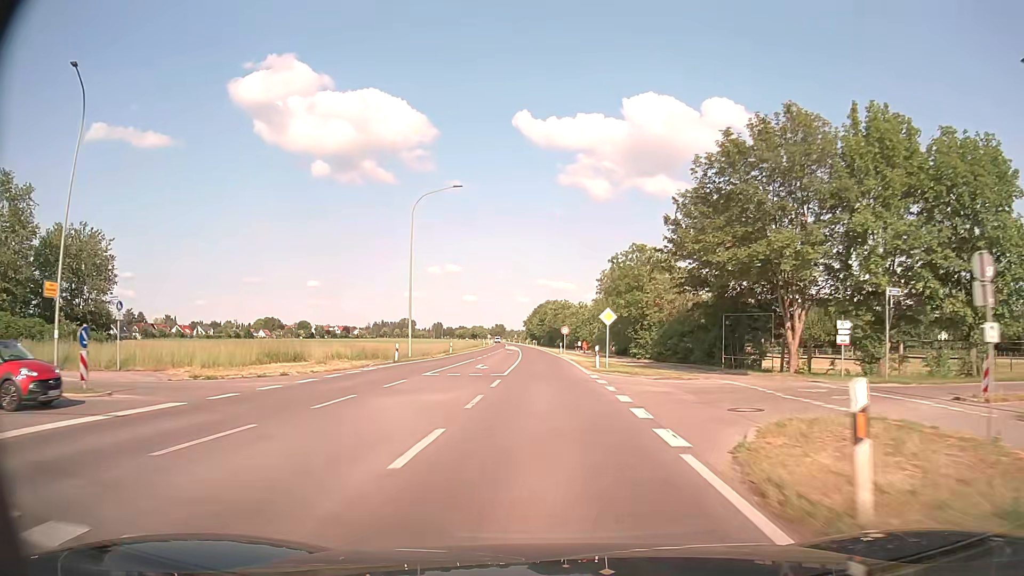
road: primary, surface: asphalt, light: Day
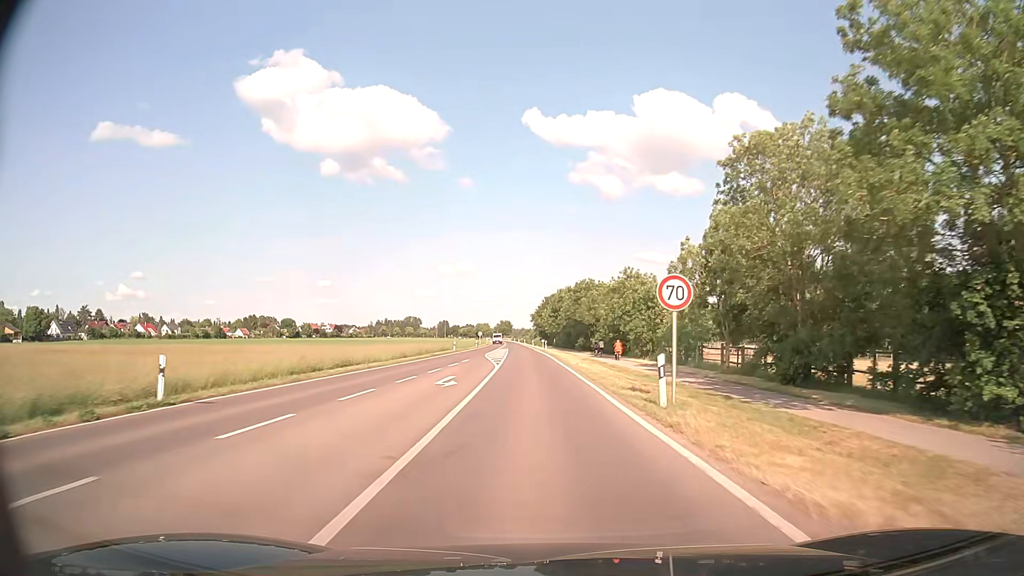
(-0.5, +52.5) m; -1°
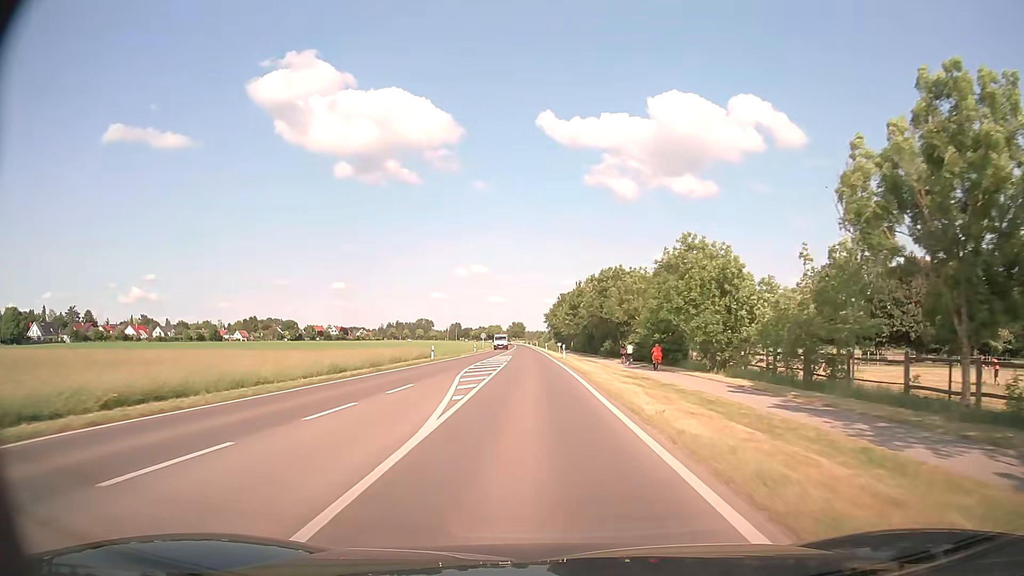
(-0.2, +21.2) m; -1°
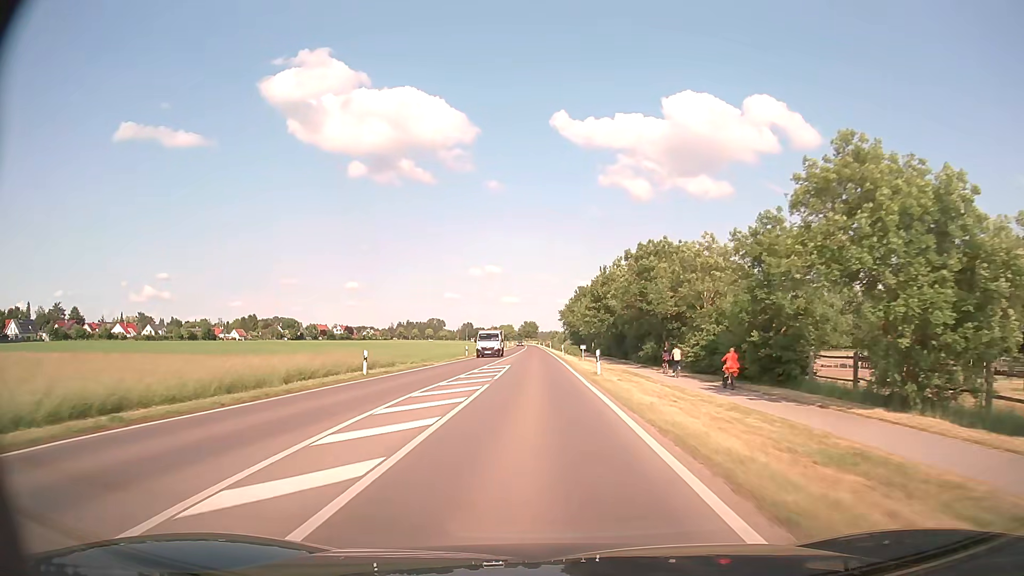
(-0.3, +21.3) m; -1°
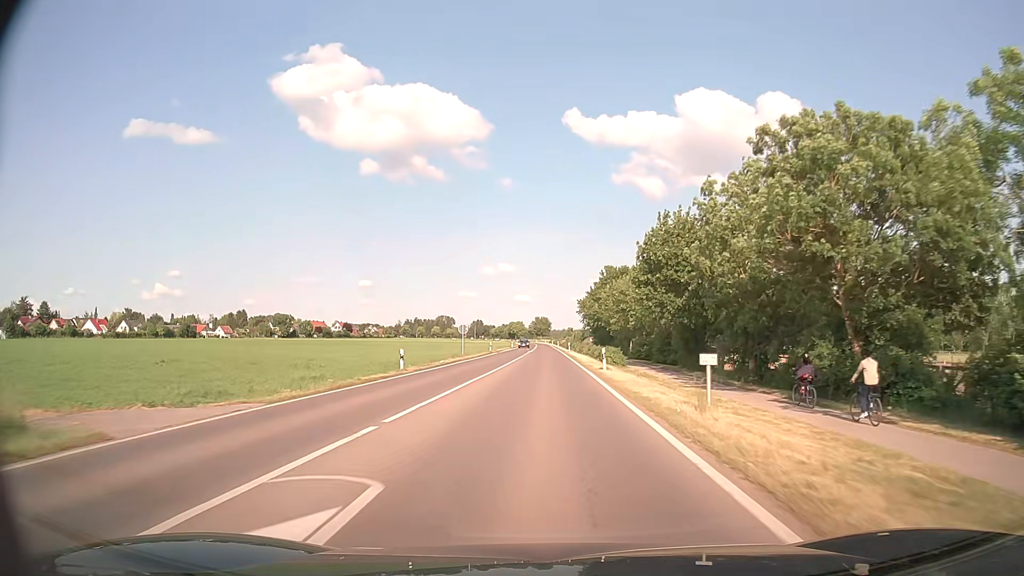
(-0.4, +32.1) m; -1°
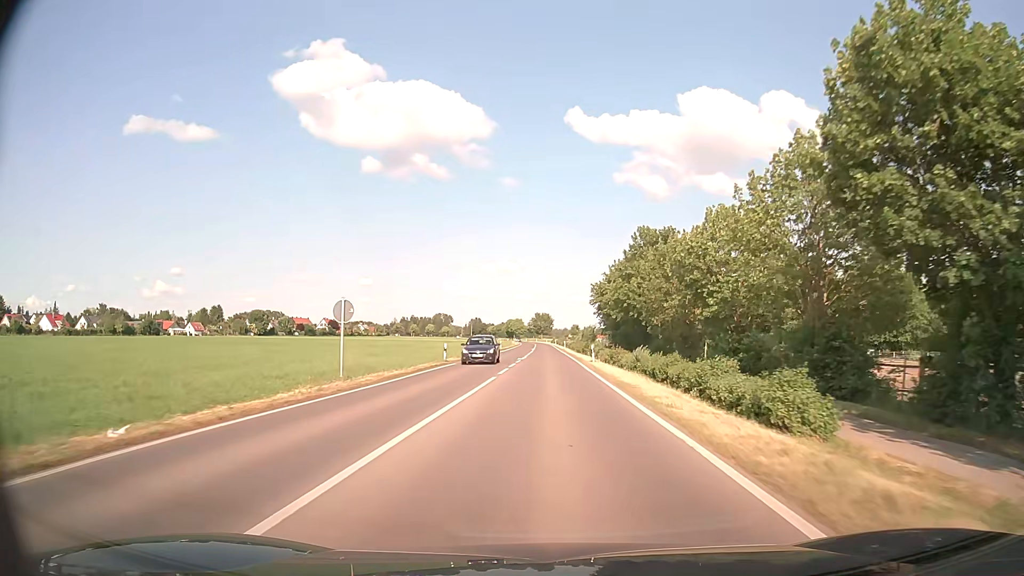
(0.0, +32.3) m; 0°
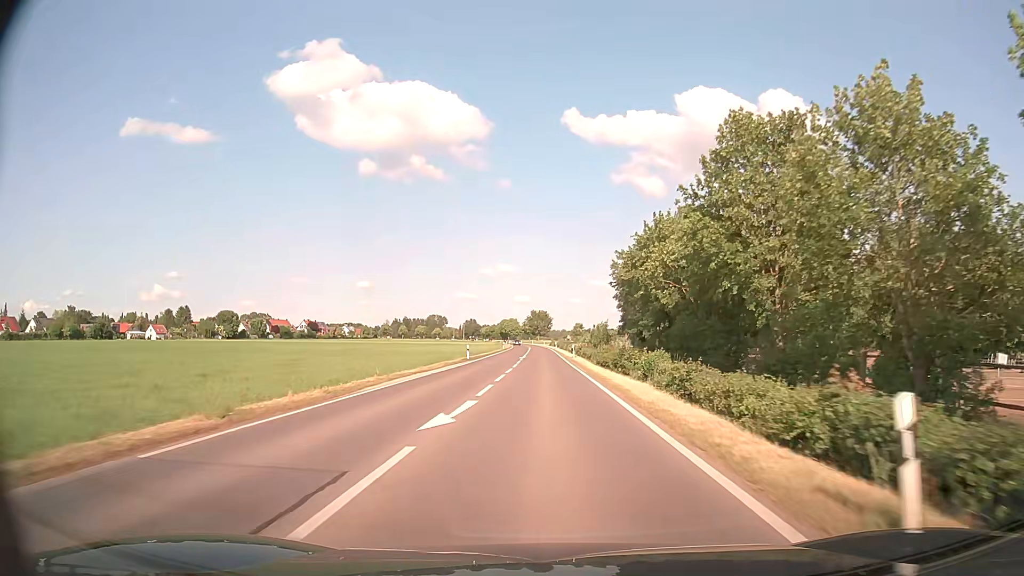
(+0.1, +32.5) m; 0°
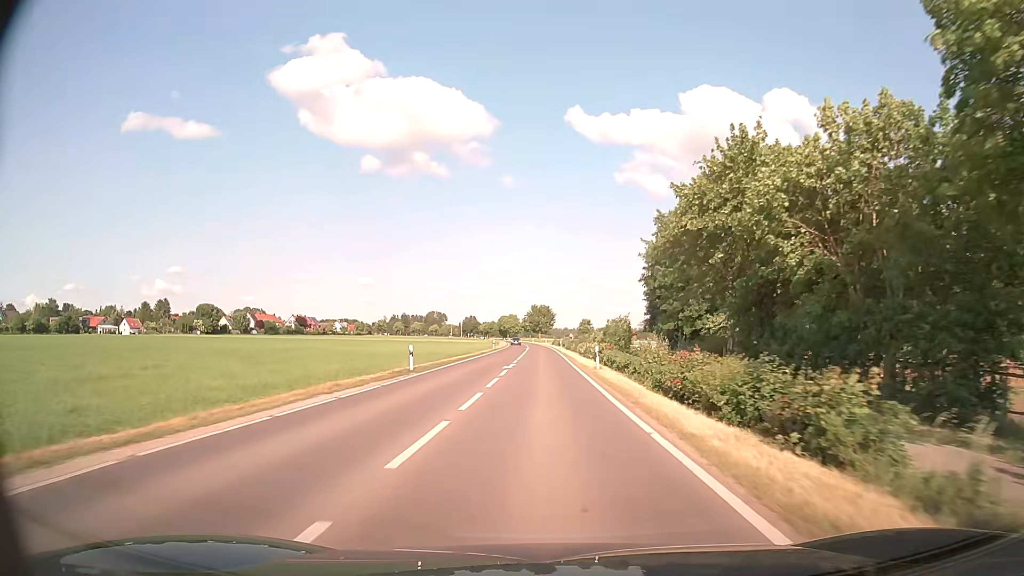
(0.0, +21.7) m; 0°
(0, +10) (0, +20) (0, +30) (0, +40) (0, +50) (0, +60) (0, +70) (0, +80) (0, +90) (-1, +100) m
